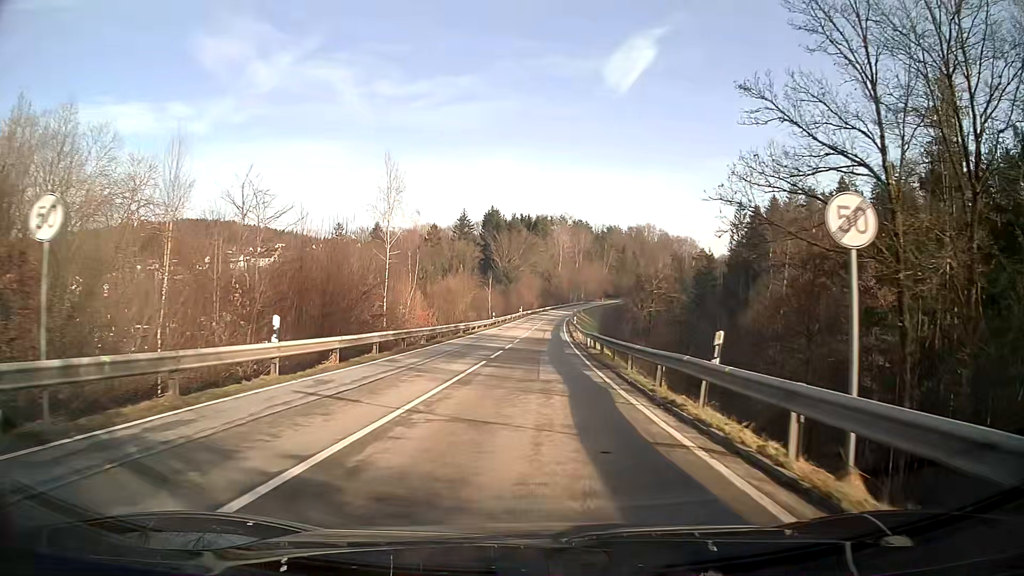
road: secondary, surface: asphalt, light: Day
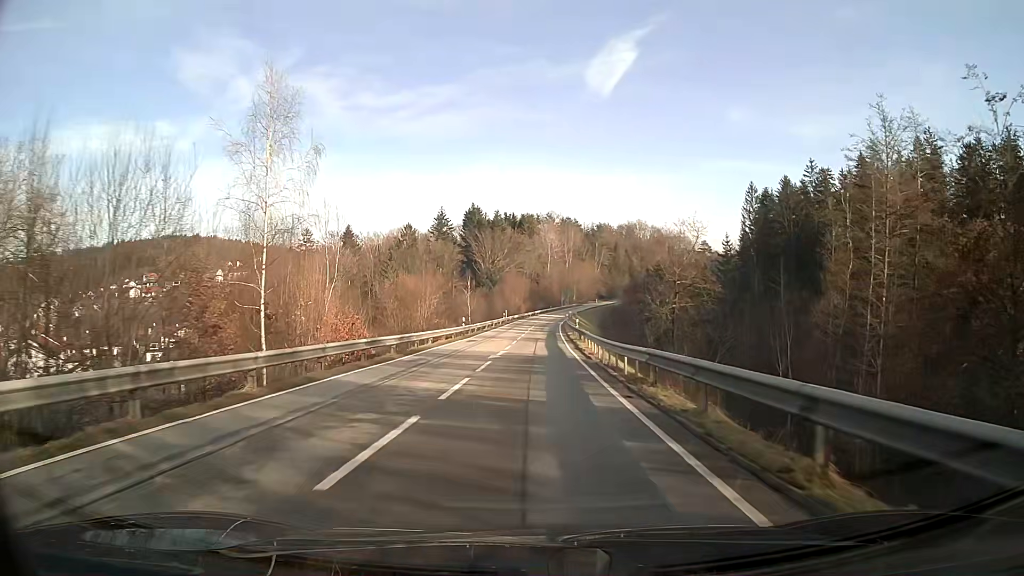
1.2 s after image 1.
(+0.1, +17.8) m; +1°
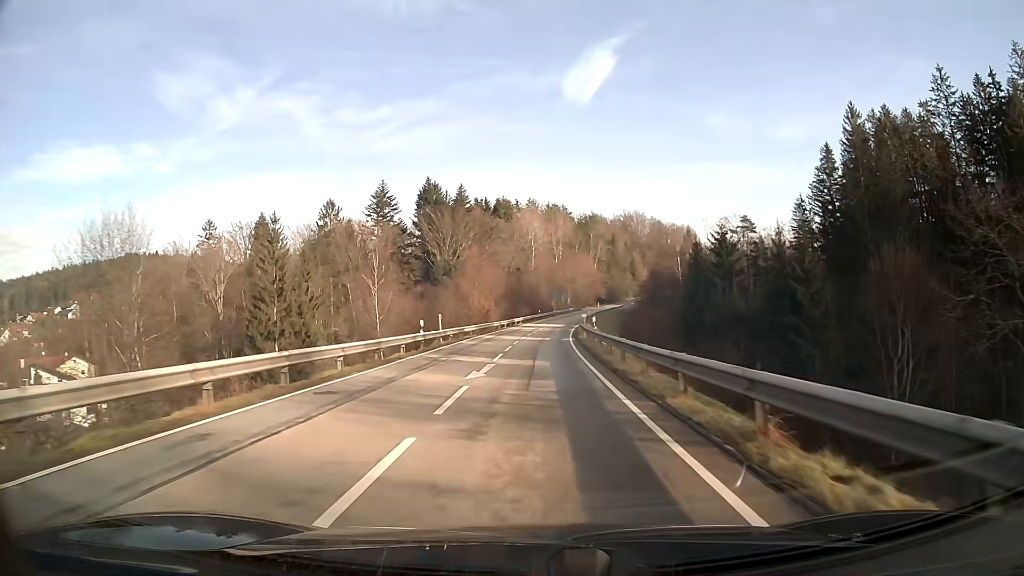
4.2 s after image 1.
(+0.5, +51.2) m; +1°
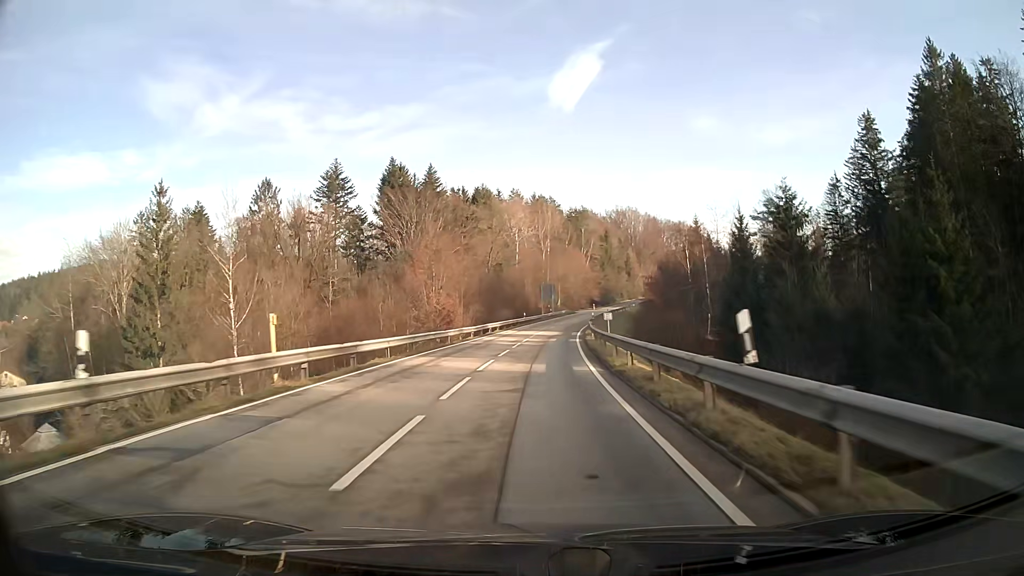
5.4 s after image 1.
(+0.2, +22.6) m; +1°
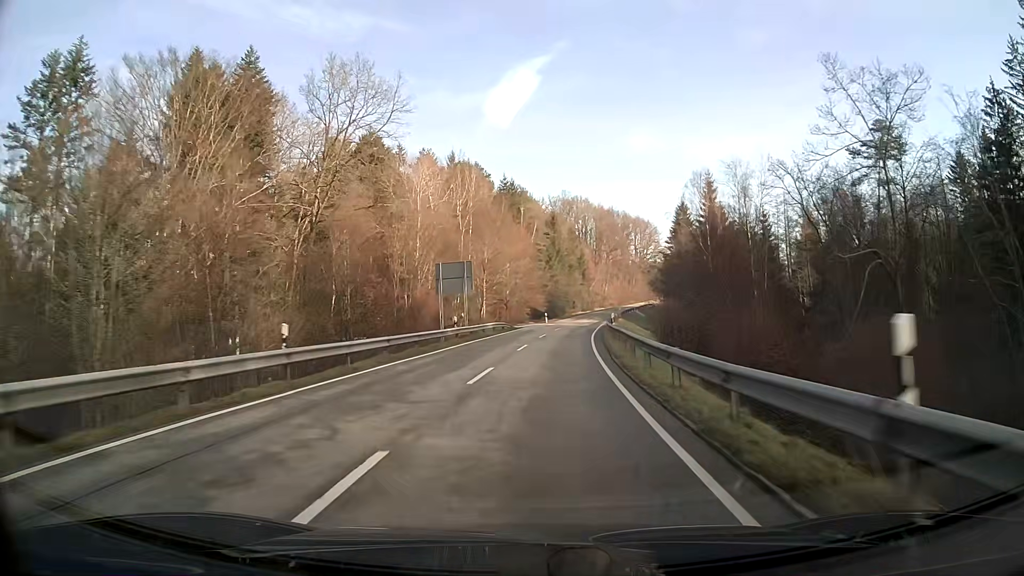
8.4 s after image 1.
(+2.8, +57.3) m; +6°
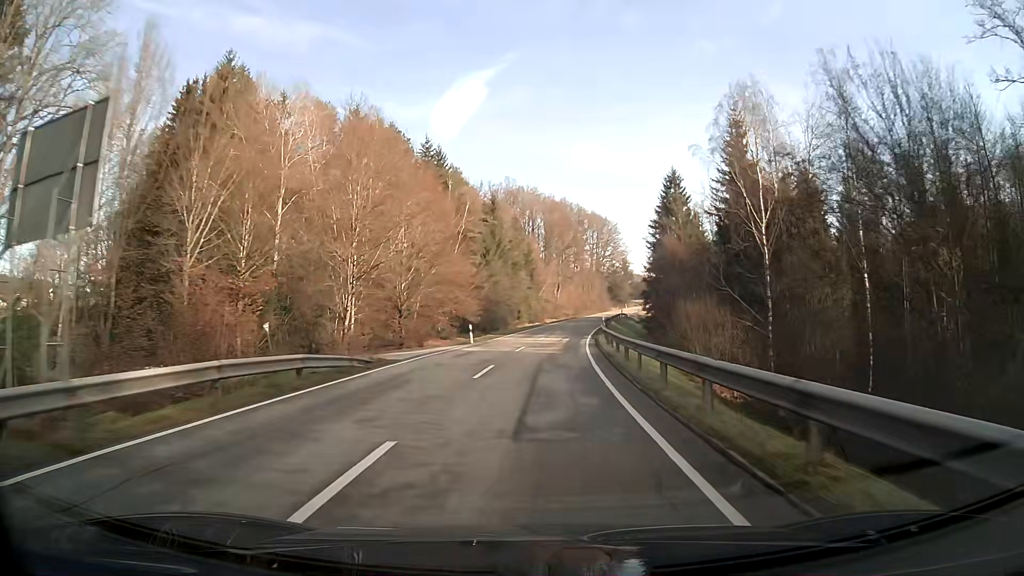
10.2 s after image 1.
(+1.5, +34.7) m; +5°
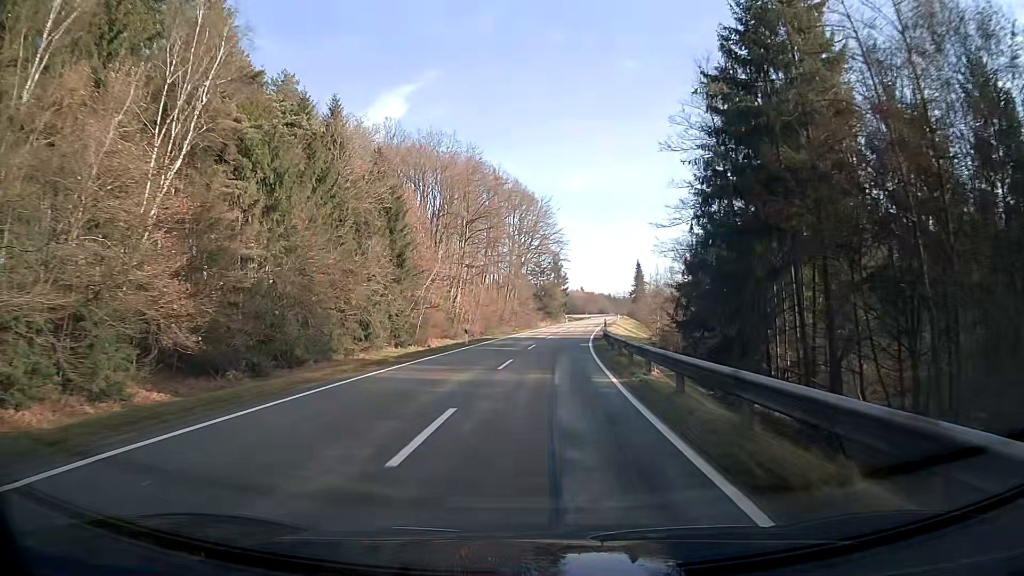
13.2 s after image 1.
(+3.8, +58.5) m; +8°
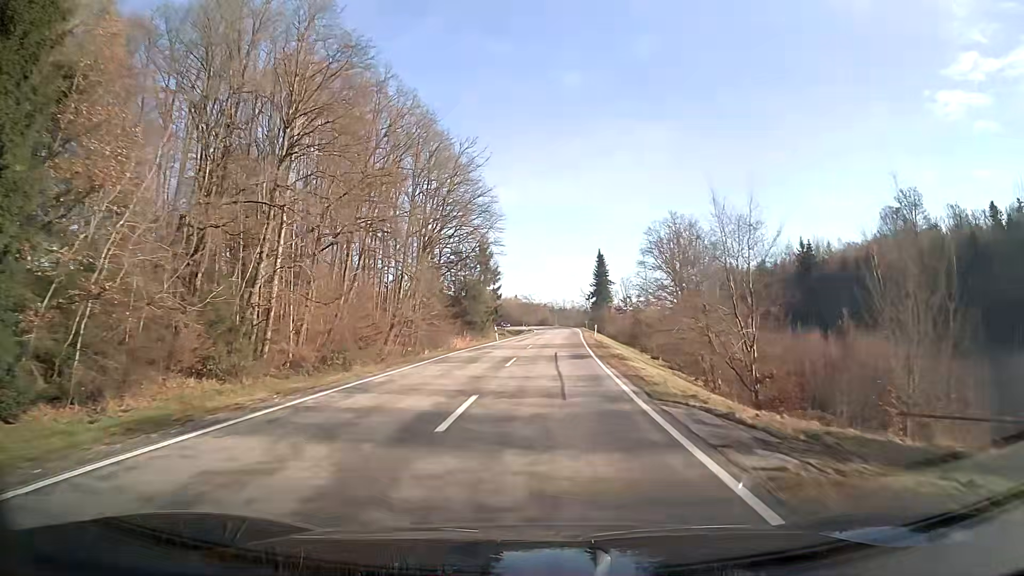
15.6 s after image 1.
(+2.2, +47.1) m; +5°
